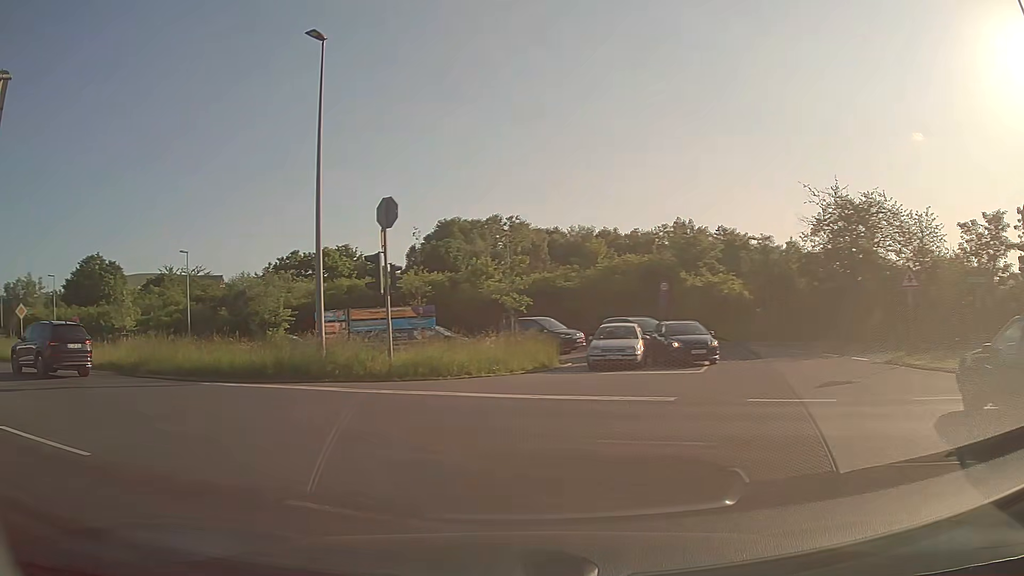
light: Day
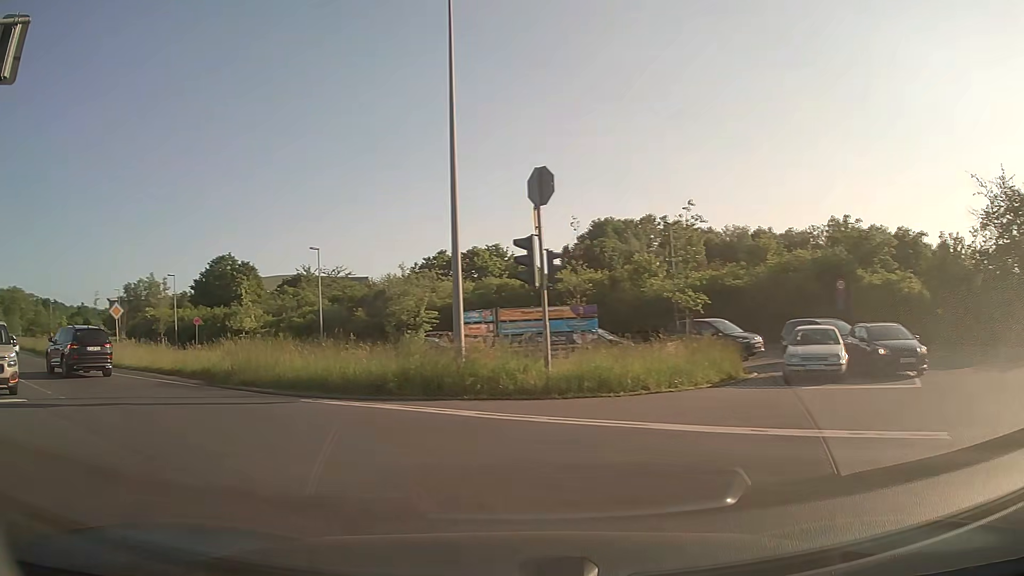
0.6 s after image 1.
(-0.4, +3.9) m; -13°
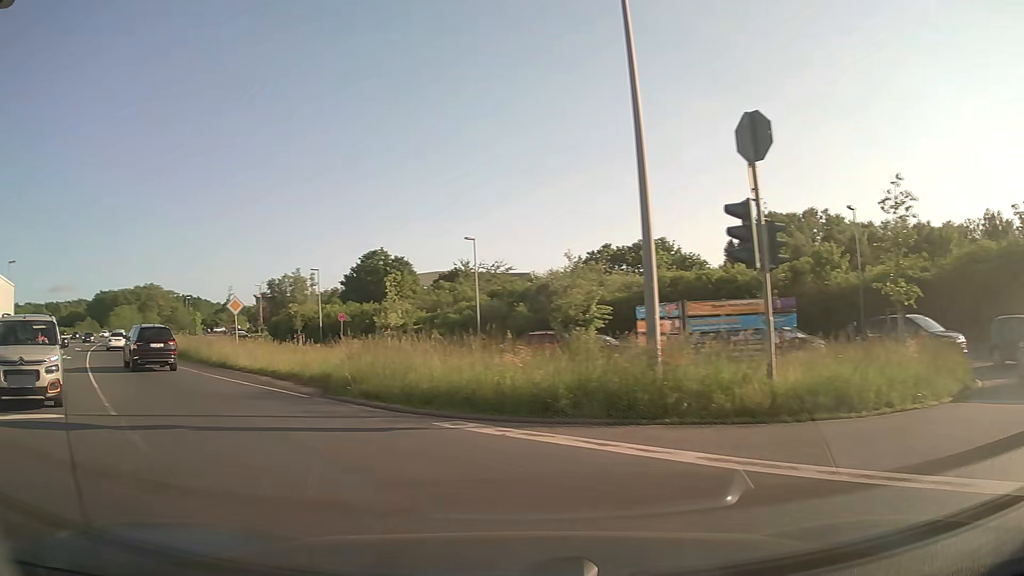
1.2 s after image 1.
(-0.5, +4.0) m; -14°
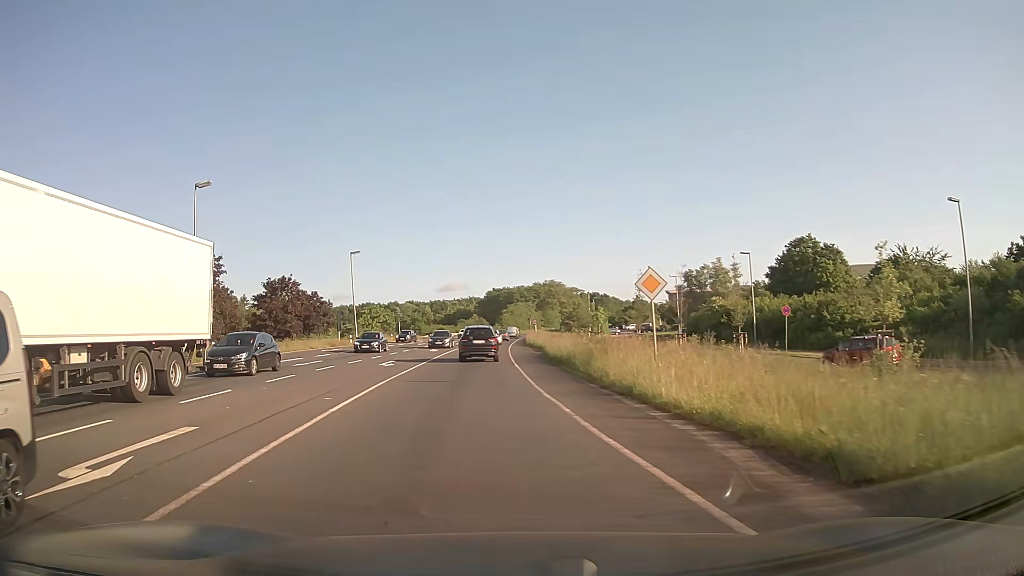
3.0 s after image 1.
(-4.2, +12.1) m; -35°
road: primary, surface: asphalt
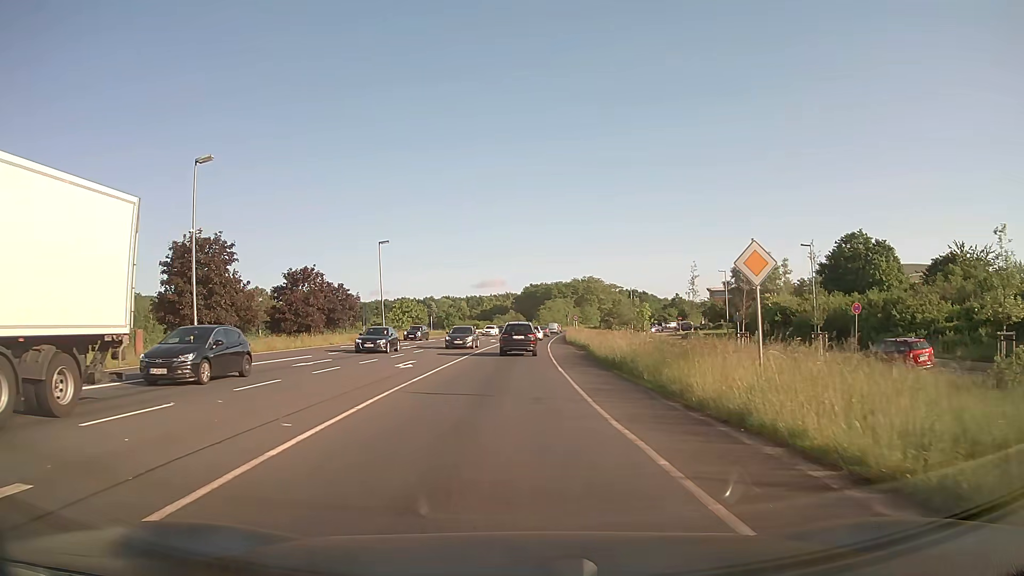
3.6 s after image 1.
(-0.1, +5.0) m; -2°
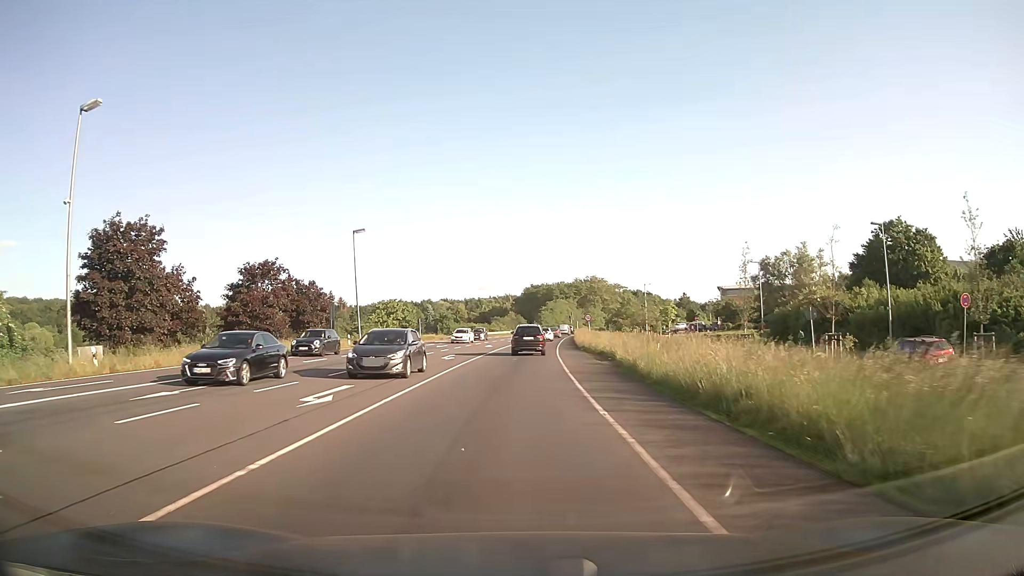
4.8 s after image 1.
(+0.1, +11.1) m; +1°
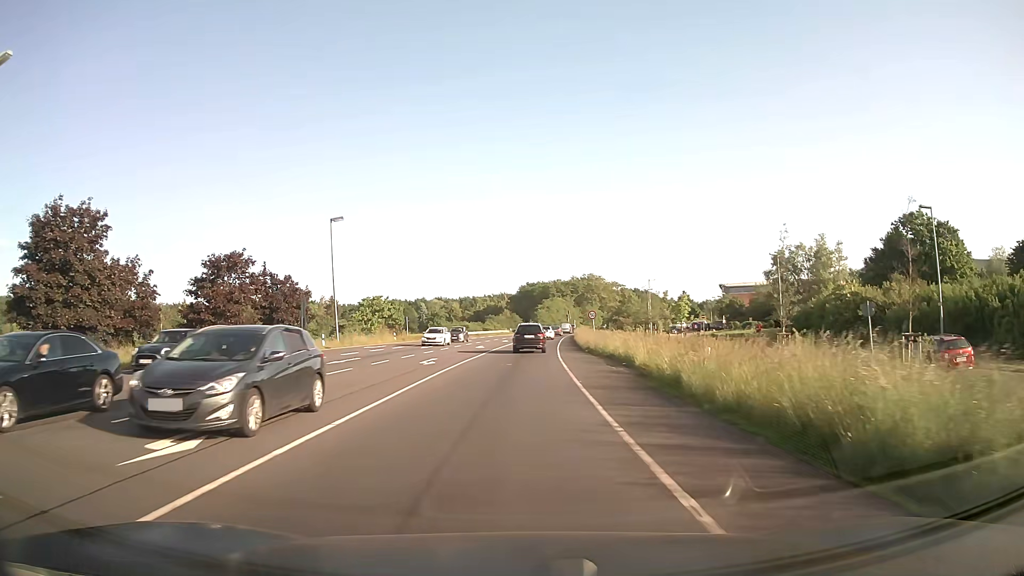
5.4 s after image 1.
(0.0, +6.1) m; 0°
